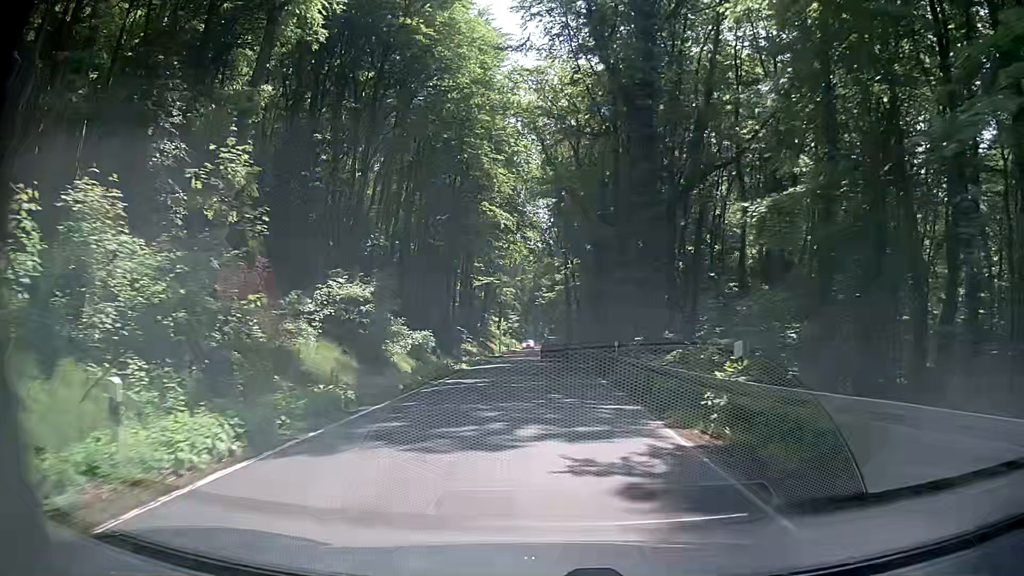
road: secondary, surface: asphalt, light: Day
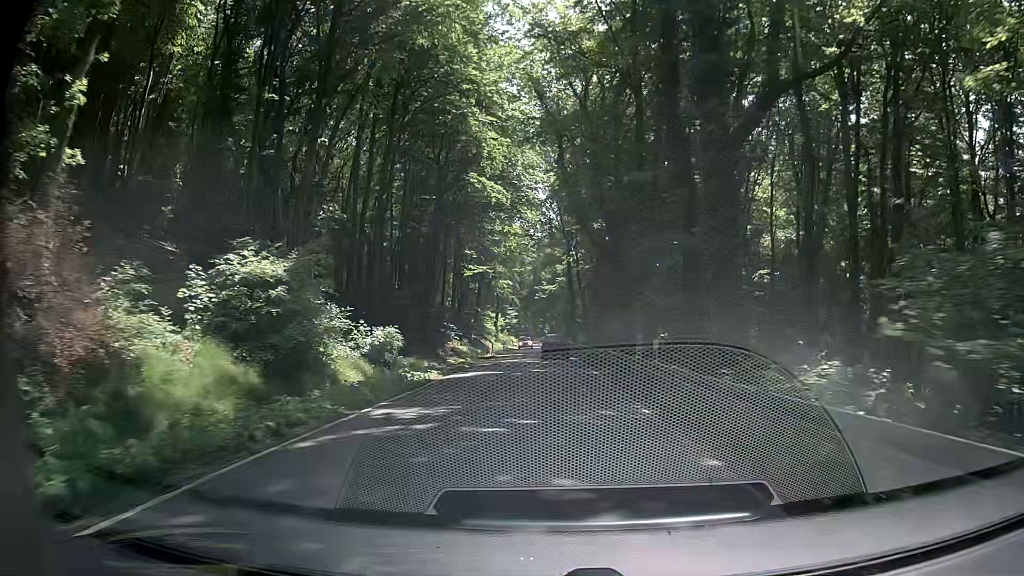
(-0.1, +9.2) m; -1°
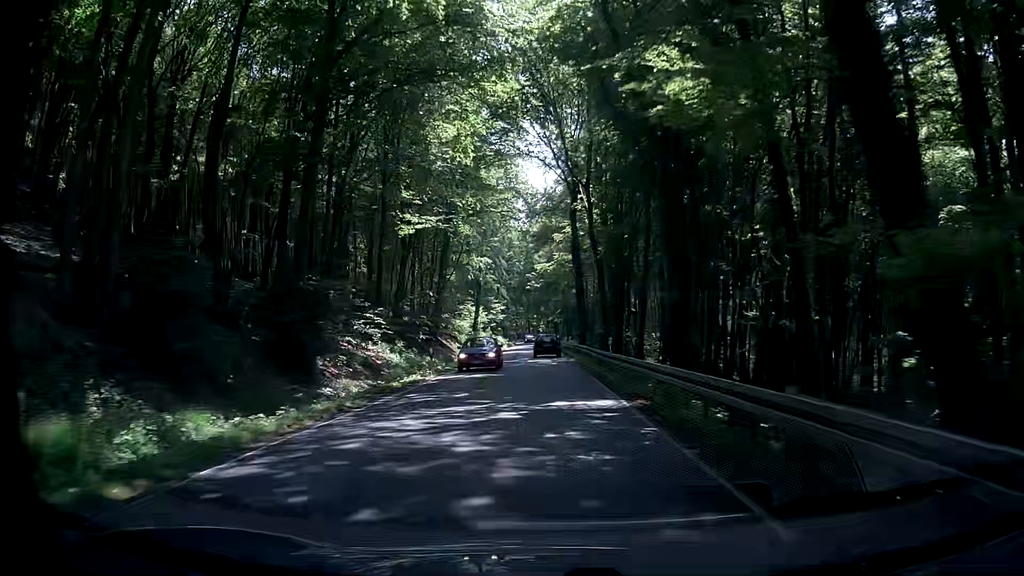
(+0.5, +27.8) m; 0°
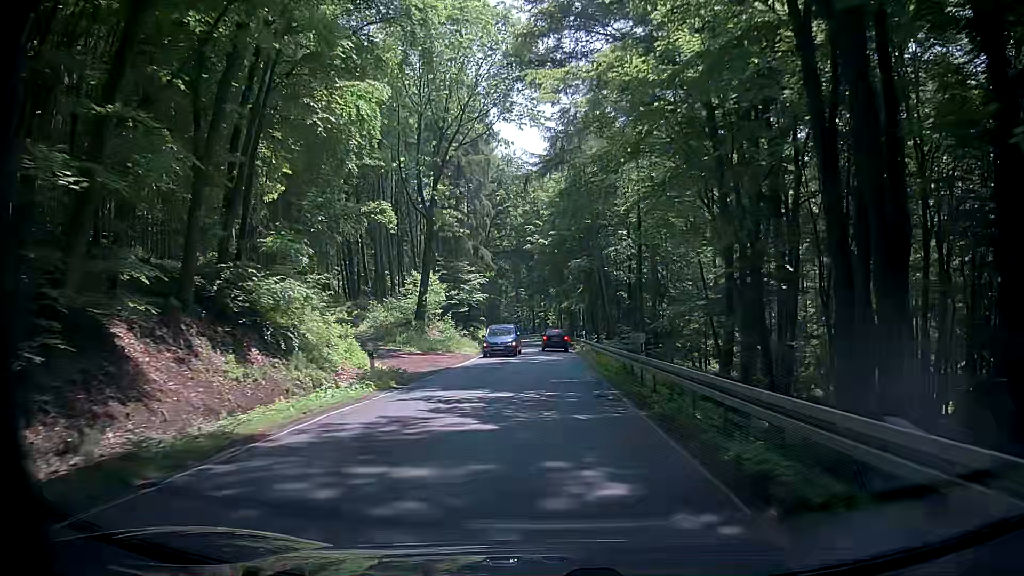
(+0.5, +48.1) m; +1°
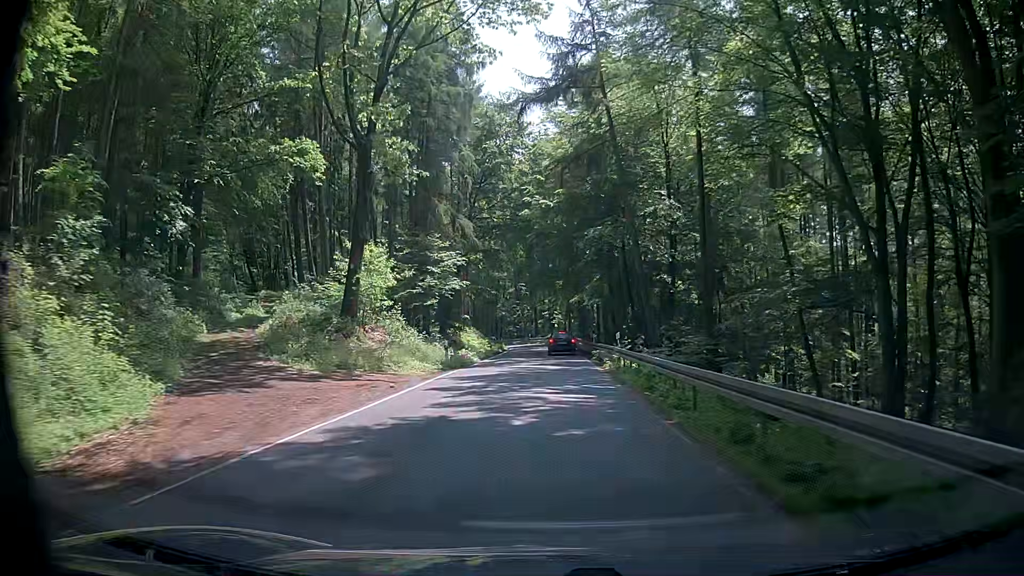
(-0.3, +19.3) m; -2°
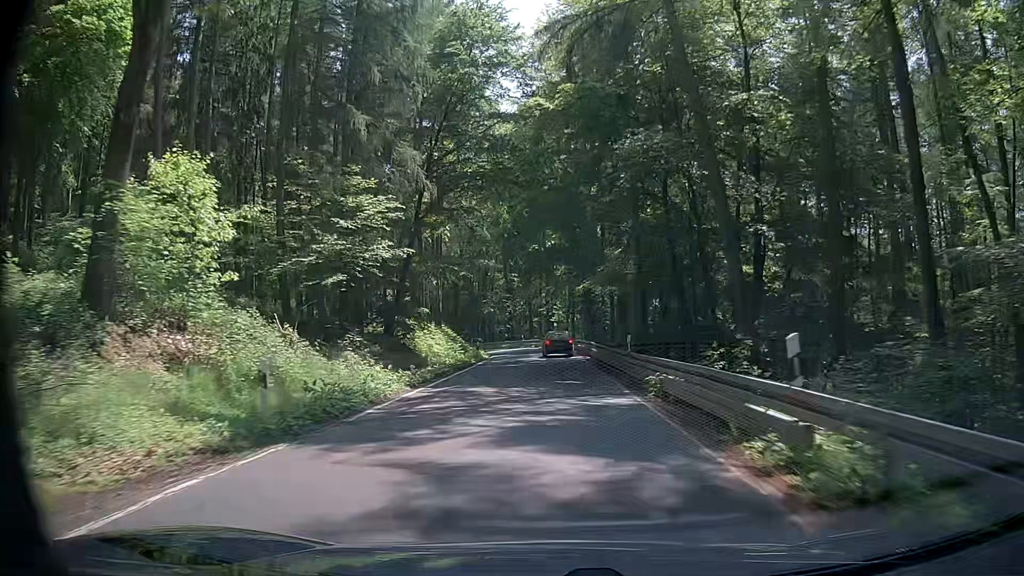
(+0.2, +18.9) m; +1°
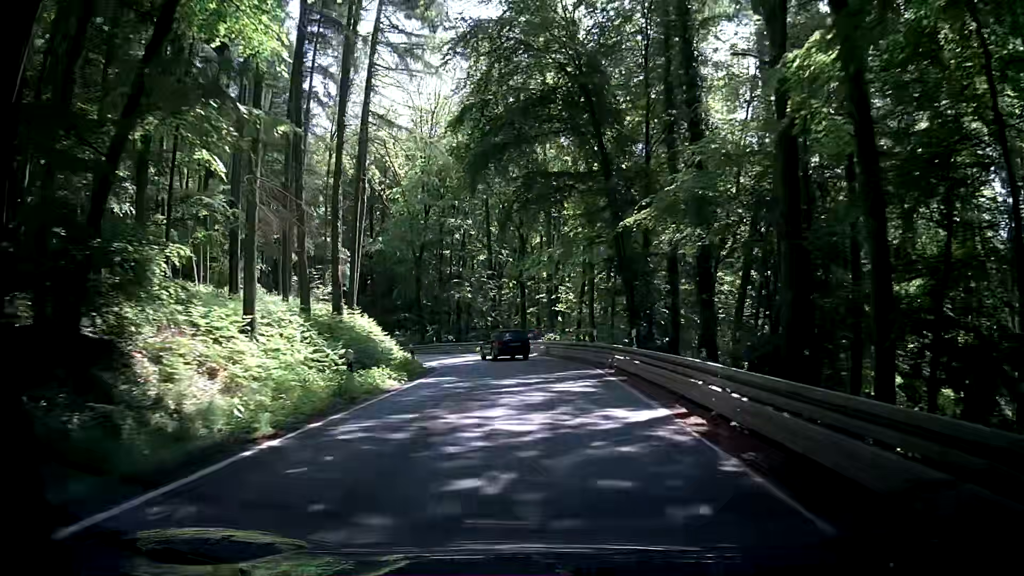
(+0.2, +27.2) m; 0°
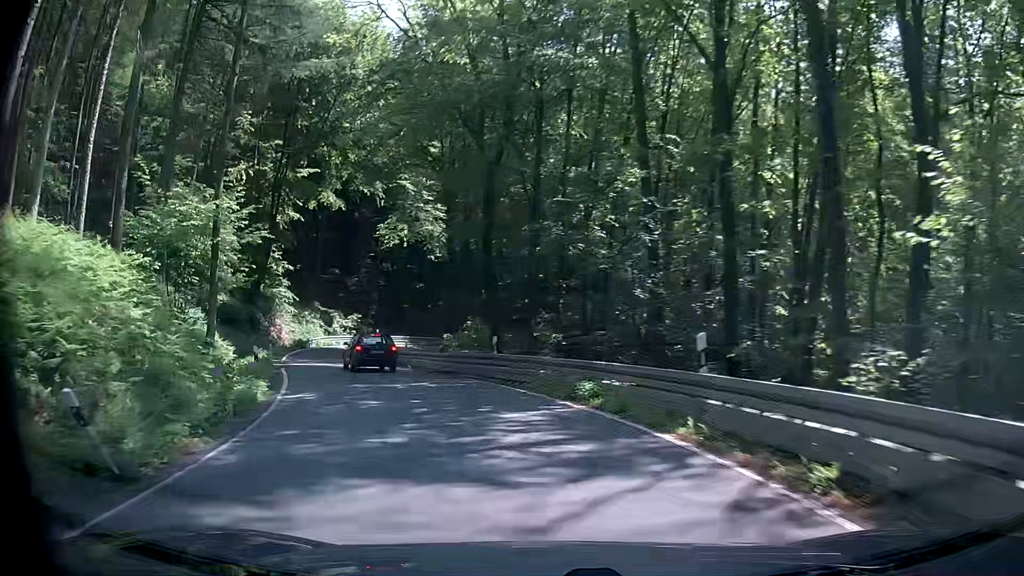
(-1.0, +33.3) m; -10°
